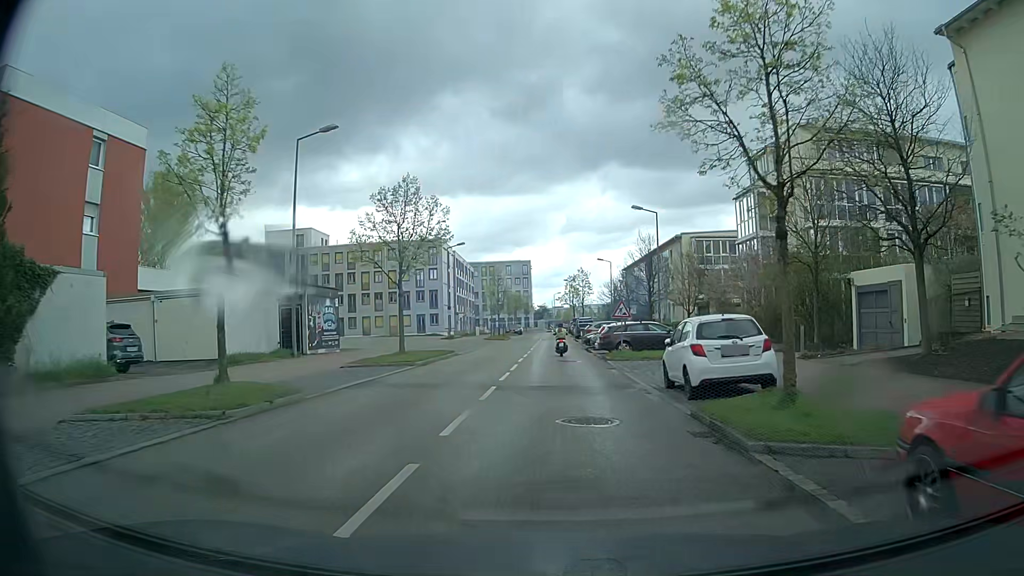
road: tertiary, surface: asphalt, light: Day
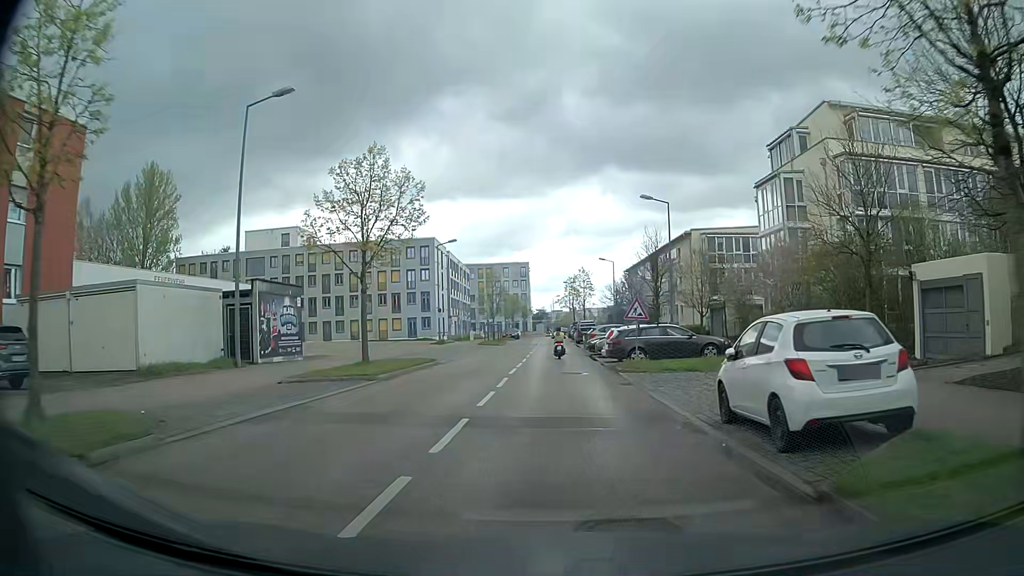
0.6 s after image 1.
(0.0, +5.2) m; 0°
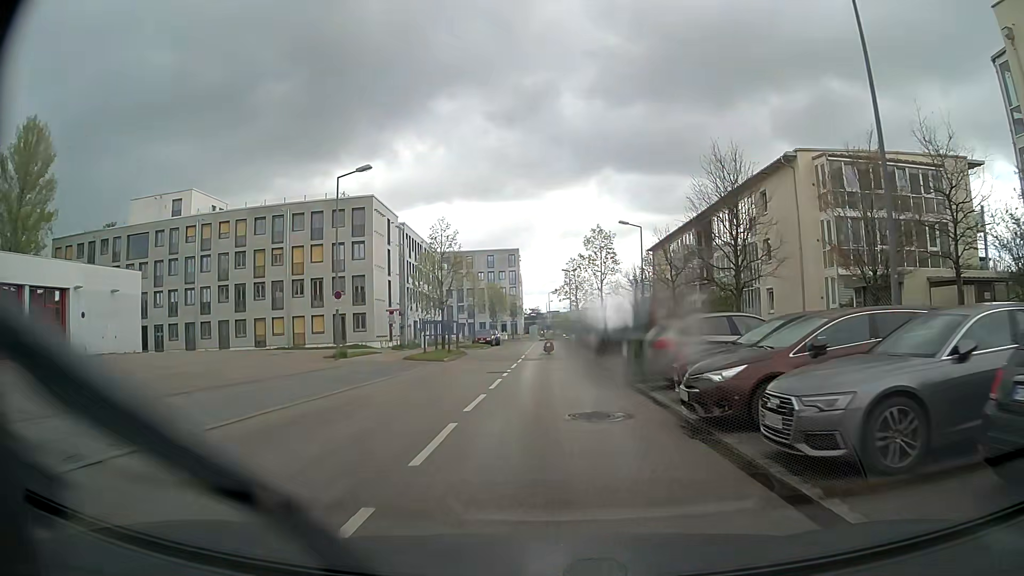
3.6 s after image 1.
(+0.3, +28.3) m; 0°
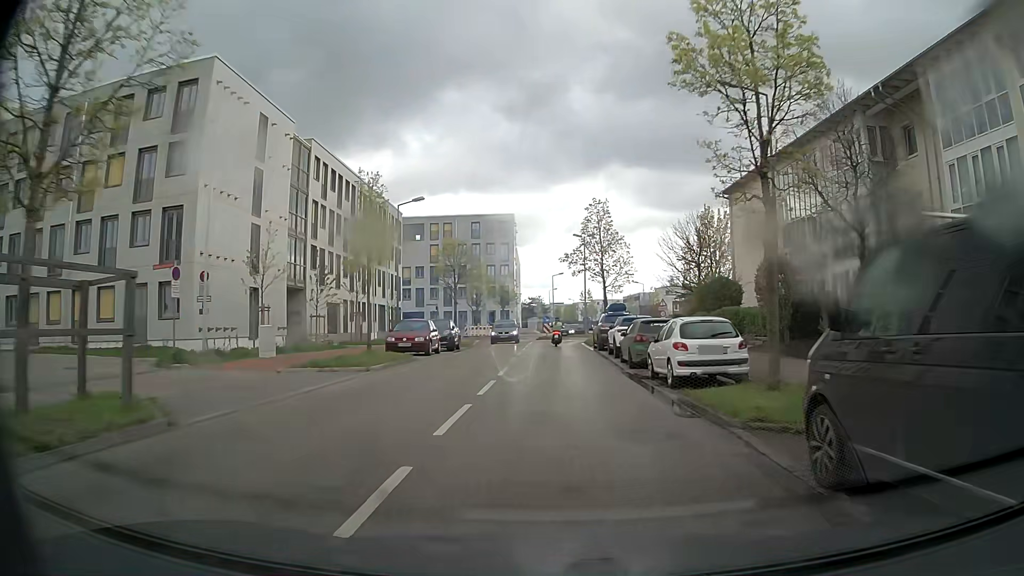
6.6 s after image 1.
(0.0, +30.5) m; 0°
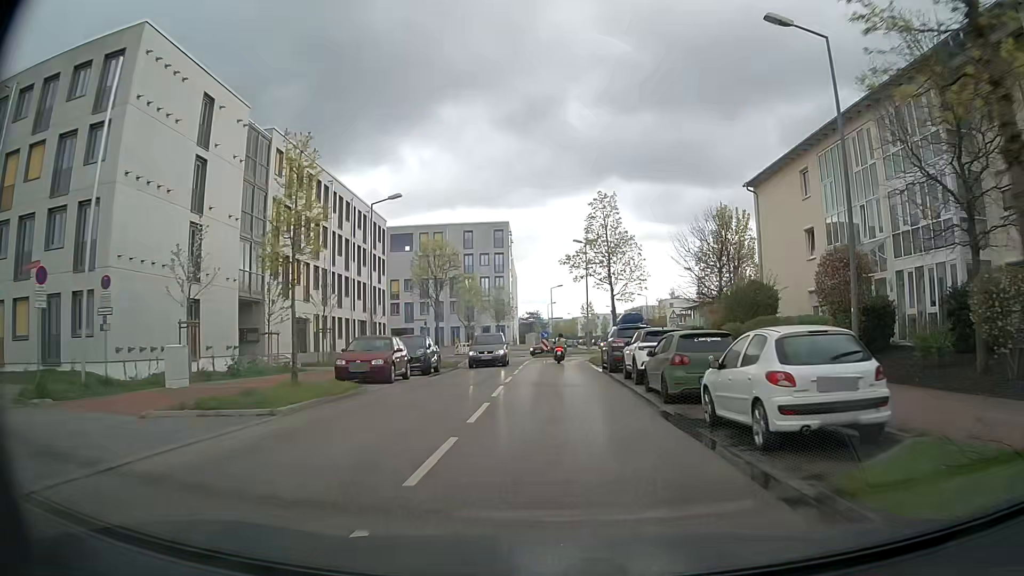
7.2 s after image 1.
(0.0, +6.1) m; 0°
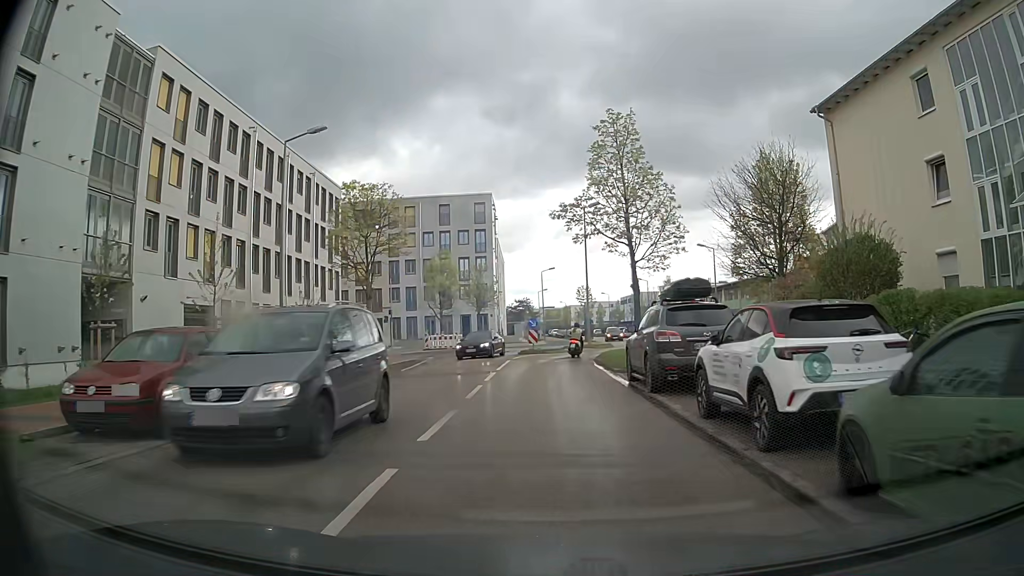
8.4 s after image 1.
(+0.1, +11.8) m; +1°
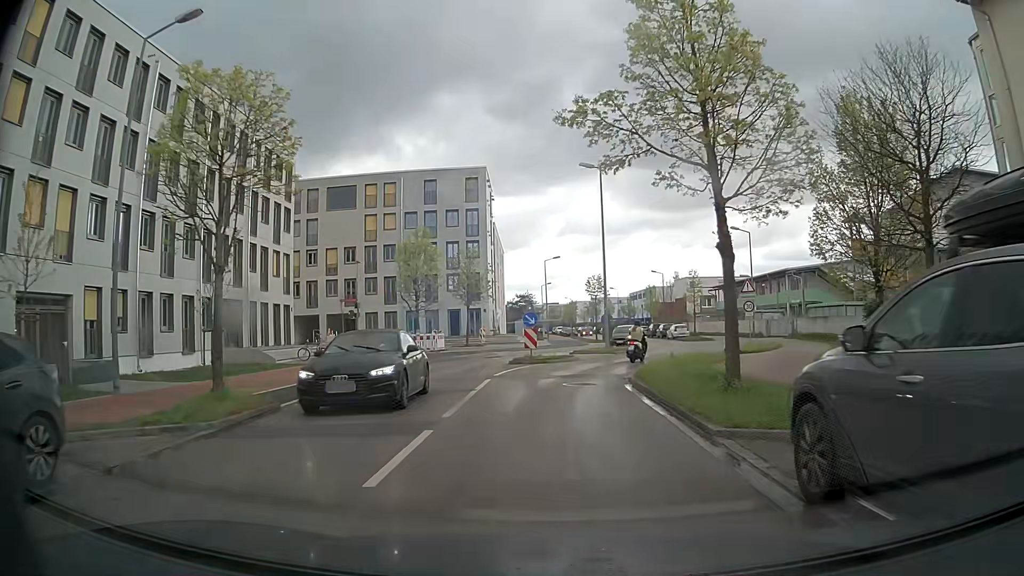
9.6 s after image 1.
(-0.1, +11.0) m; -1°
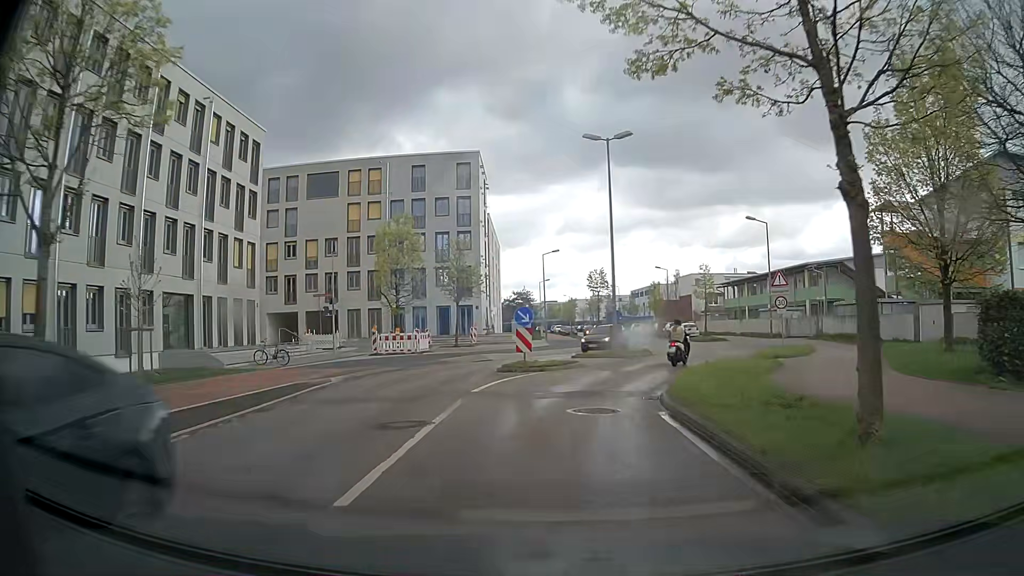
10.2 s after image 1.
(0.0, +5.0) m; +1°
(0, +10) (+2, +20) (+5, +29) (+8, +39) (+9, +49) (+9, +59) (+9, +69) (+8, +79) (+8, +89) (+8, +99) m
